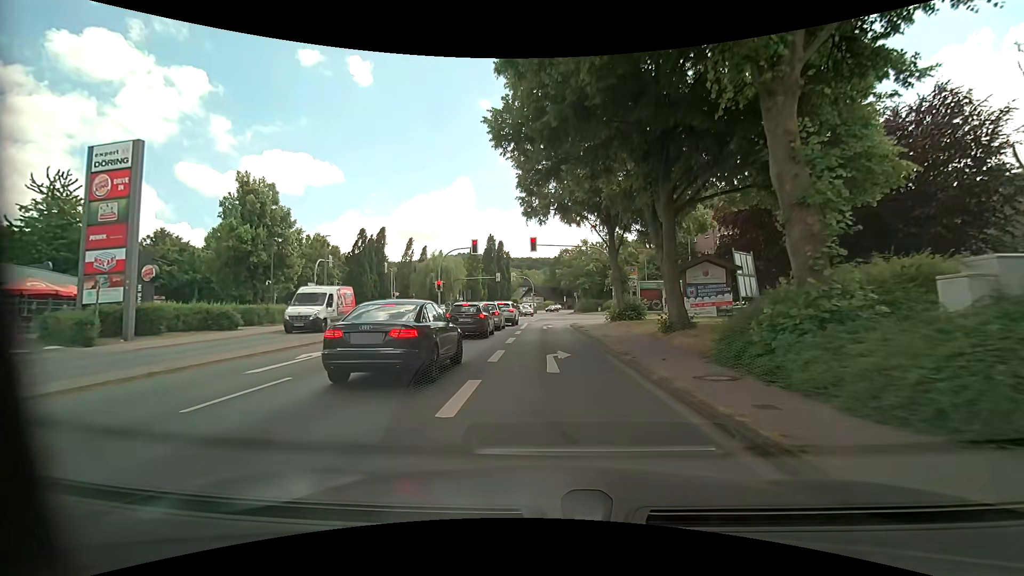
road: primary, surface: asphalt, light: Day
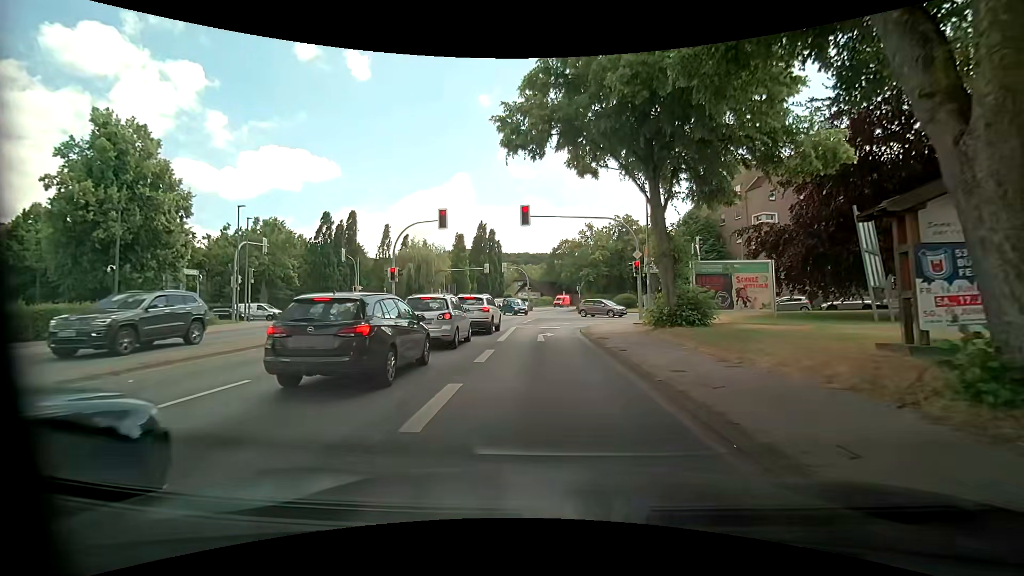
(0.0, +12.7) m; 0°
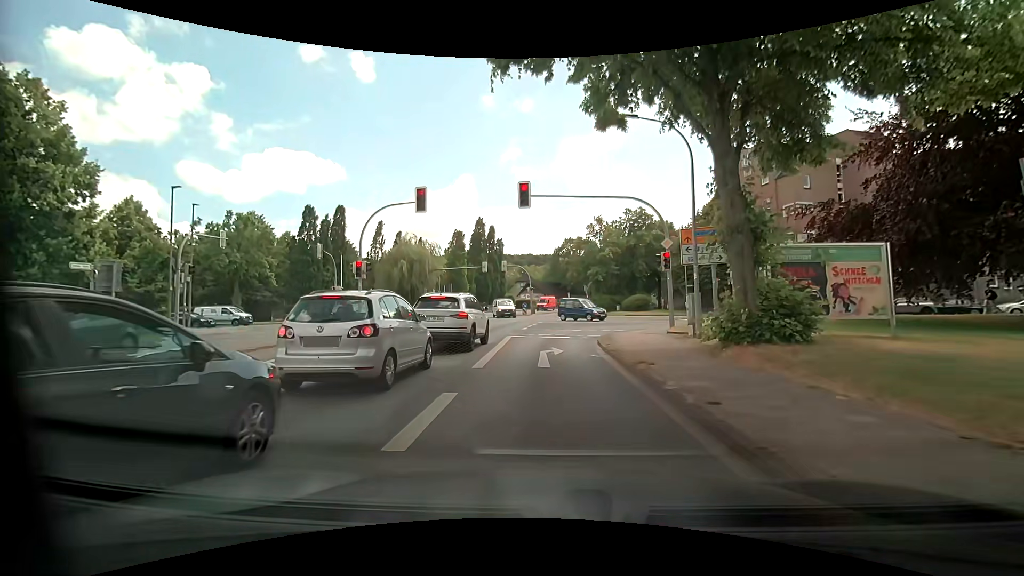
(+0.1, +6.4) m; -1°
(0, +10) (+1, +20) (+3, +29) (+12, +34) (+22, +35) (+32, +33) (+41, +30) (+51, +27) (+60, +25) (+70, +22) m
